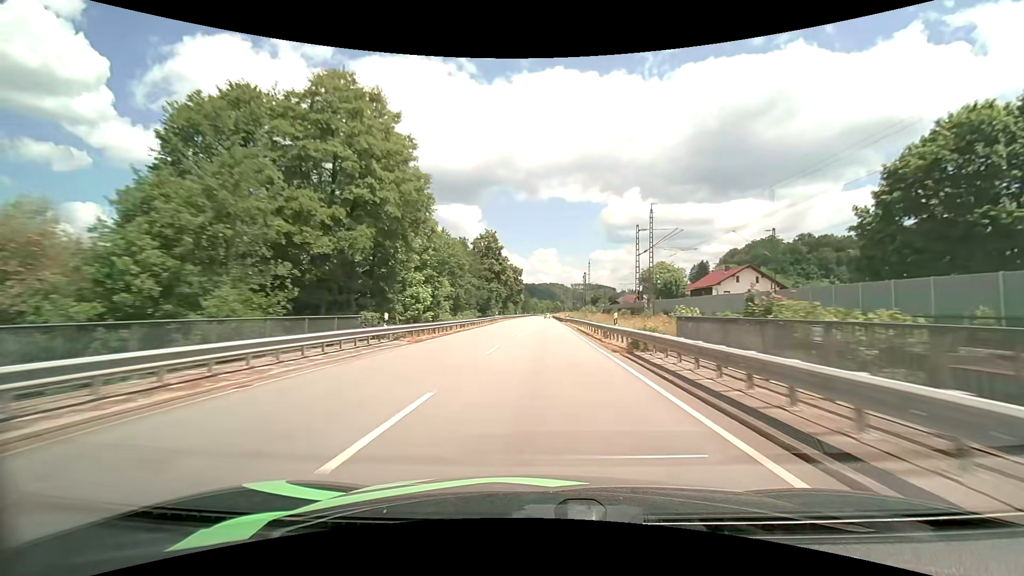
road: primary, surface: asphalt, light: Day
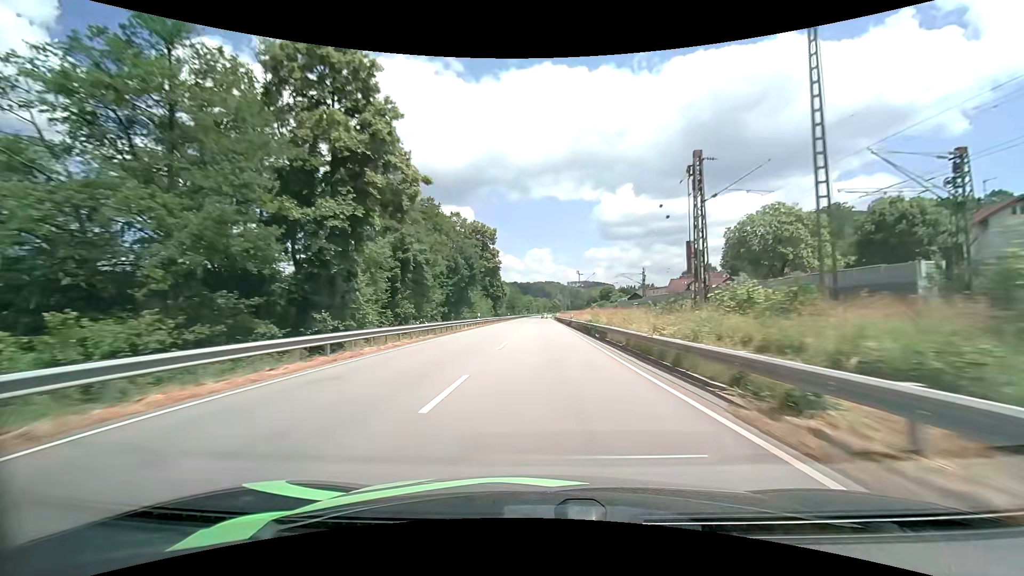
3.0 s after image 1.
(+0.7, +69.9) m; +1°
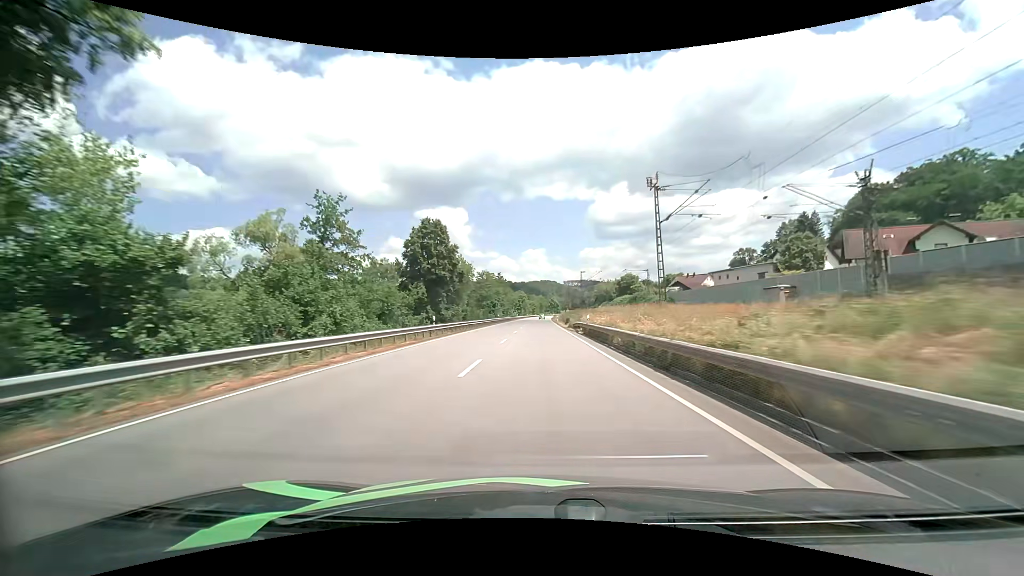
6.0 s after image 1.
(+0.3, +68.4) m; +1°
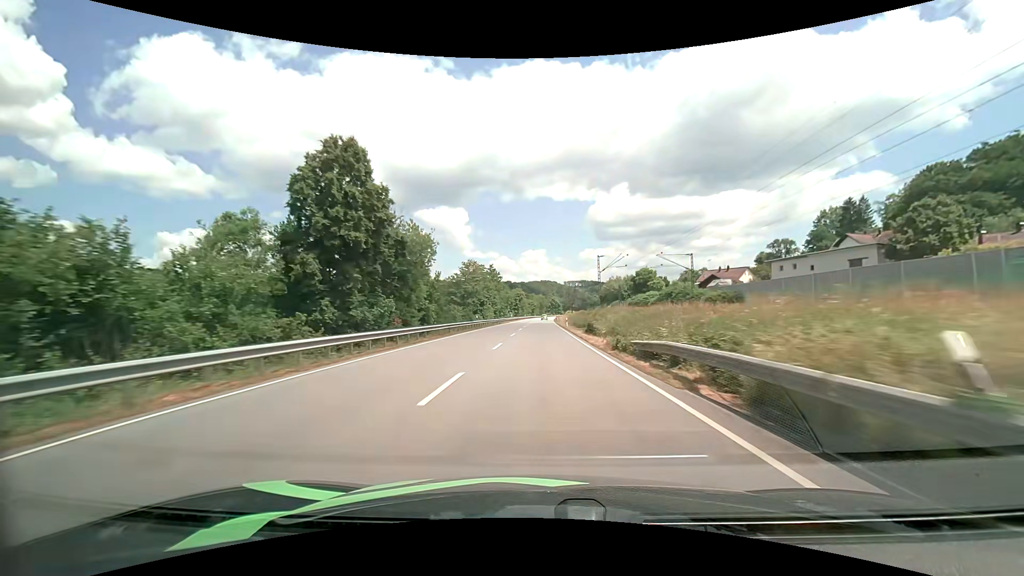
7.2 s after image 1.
(-0.1, +27.5) m; 0°
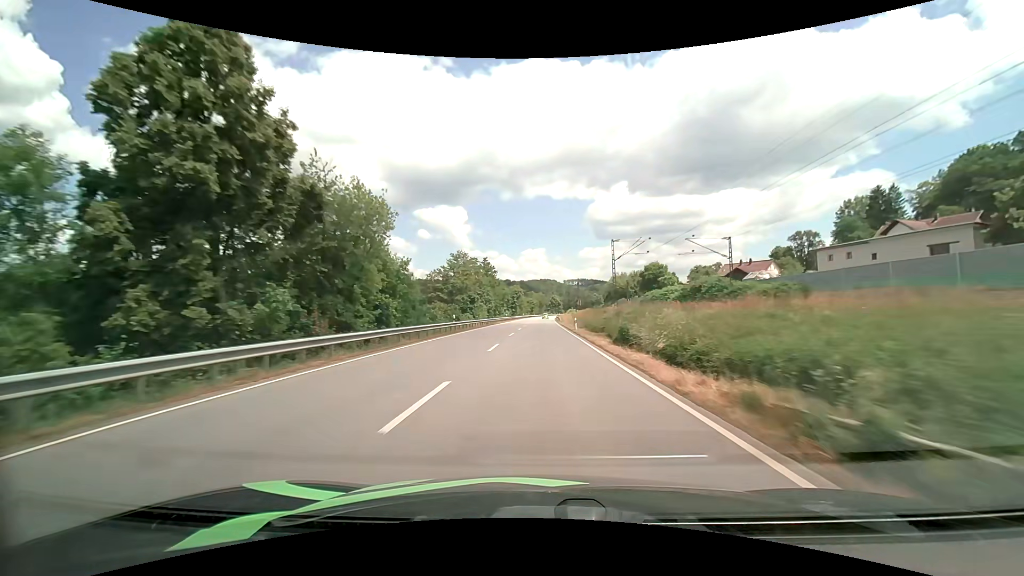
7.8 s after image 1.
(0.0, +13.8) m; 0°
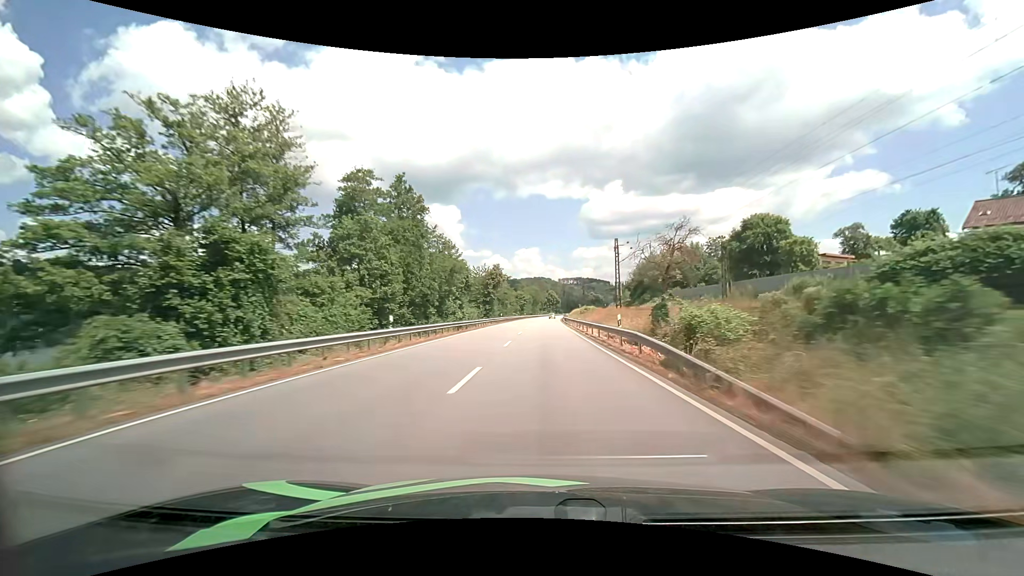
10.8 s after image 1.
(+0.1, +69.8) m; +1°
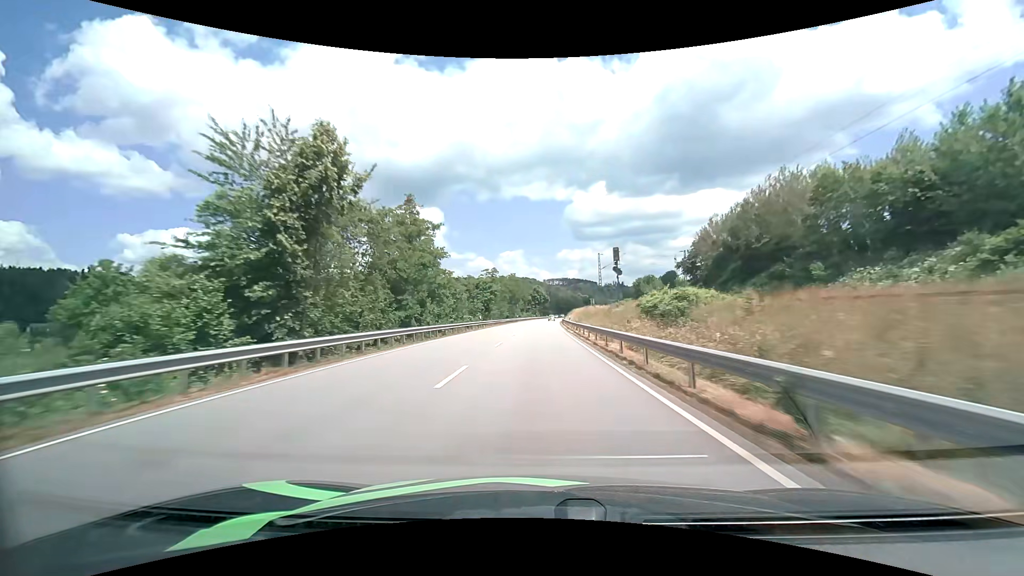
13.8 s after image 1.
(+1.3, +71.6) m; +2°
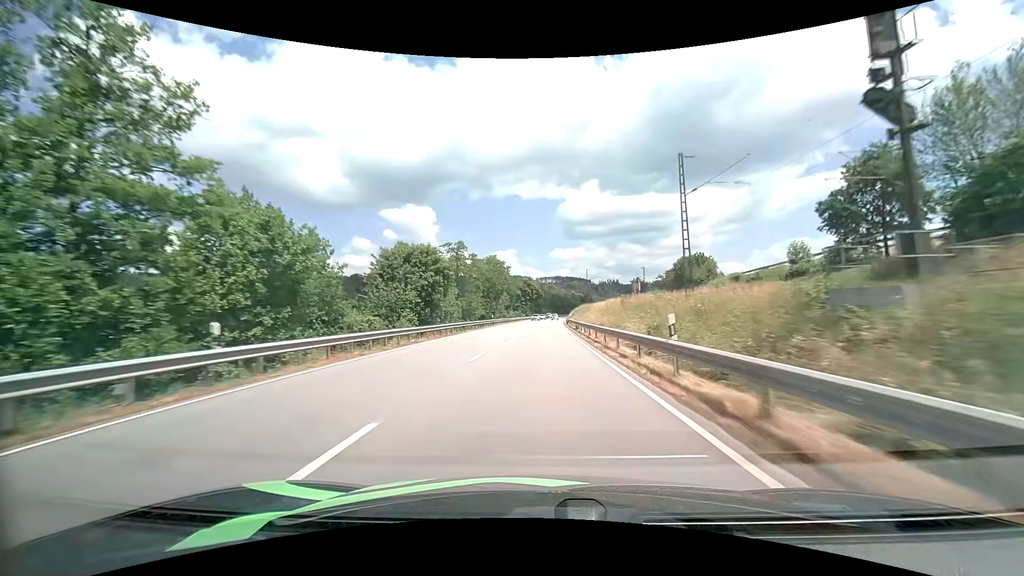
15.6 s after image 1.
(+0.4, +43.3) m; +1°
(0, +10) (0, +20) (0, +30) (0, +40) (+1, +50) (+1, +60) (+1, +70) (+1, +80) (+2, +90) (+2, +100) m
